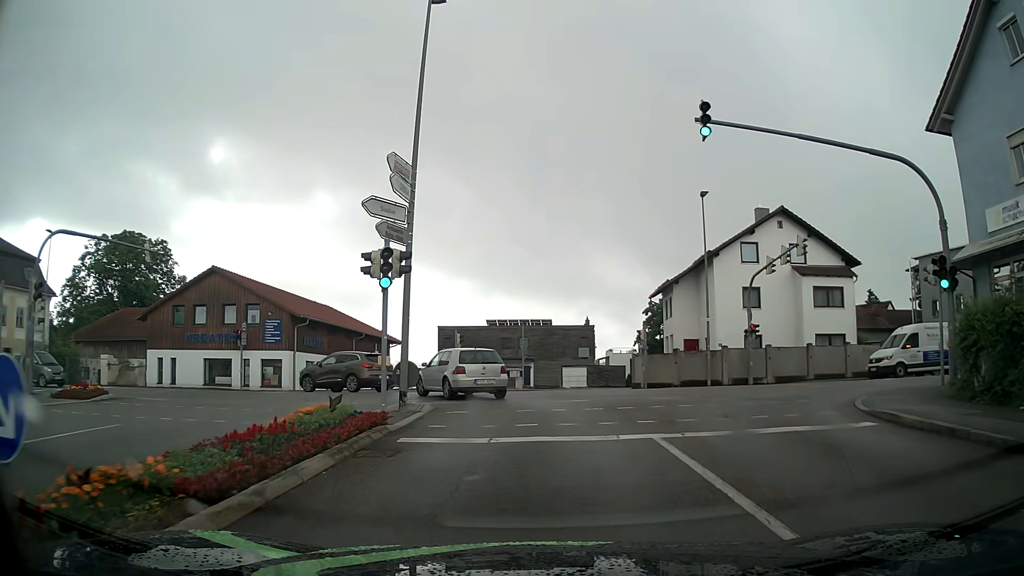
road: tertiary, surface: asphalt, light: Day
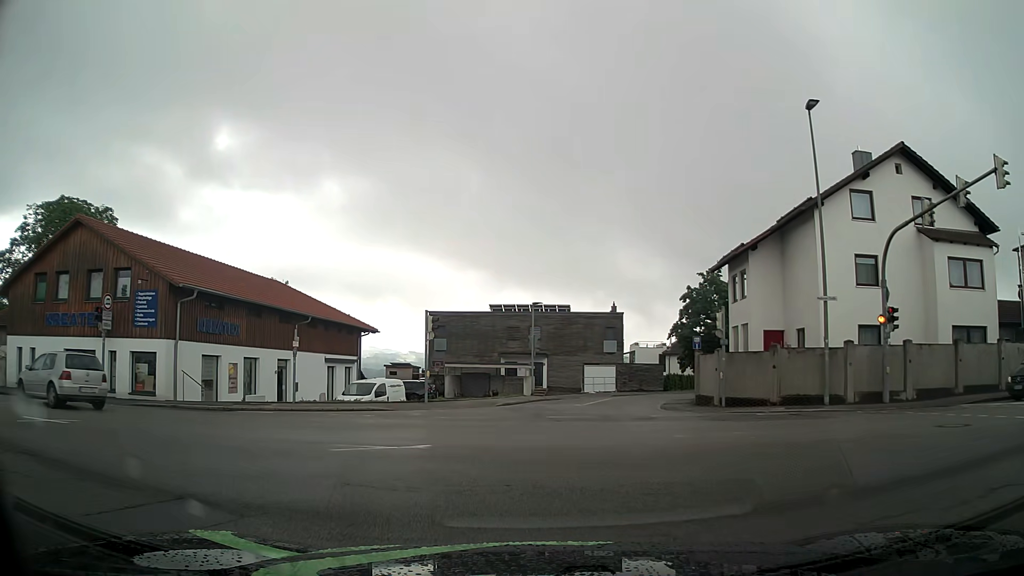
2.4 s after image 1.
(-0.1, +14.0) m; -1°
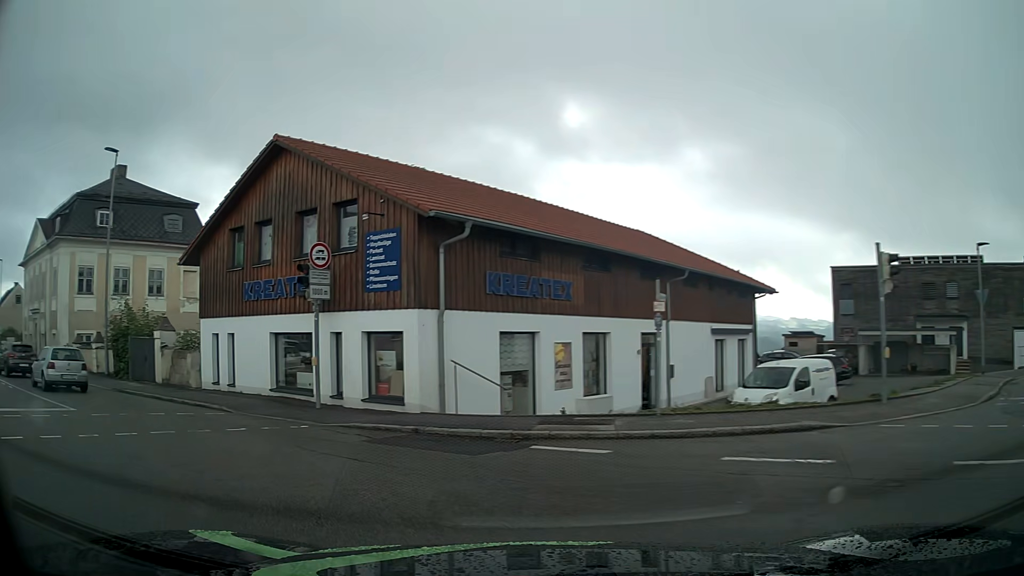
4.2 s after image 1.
(-2.4, +10.5) m; -32°
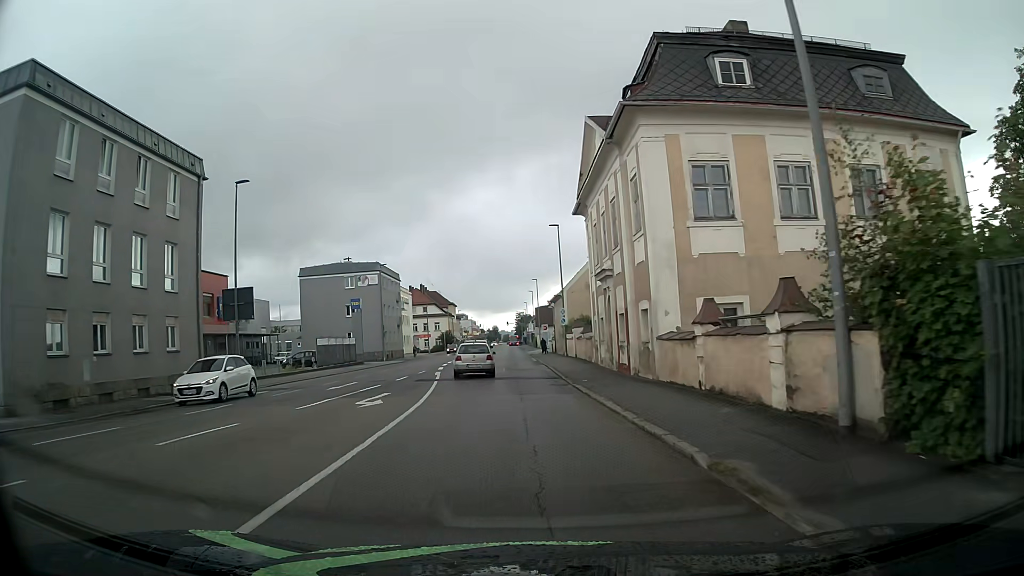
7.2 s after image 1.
(-14.2, +18.0) m; -54°
